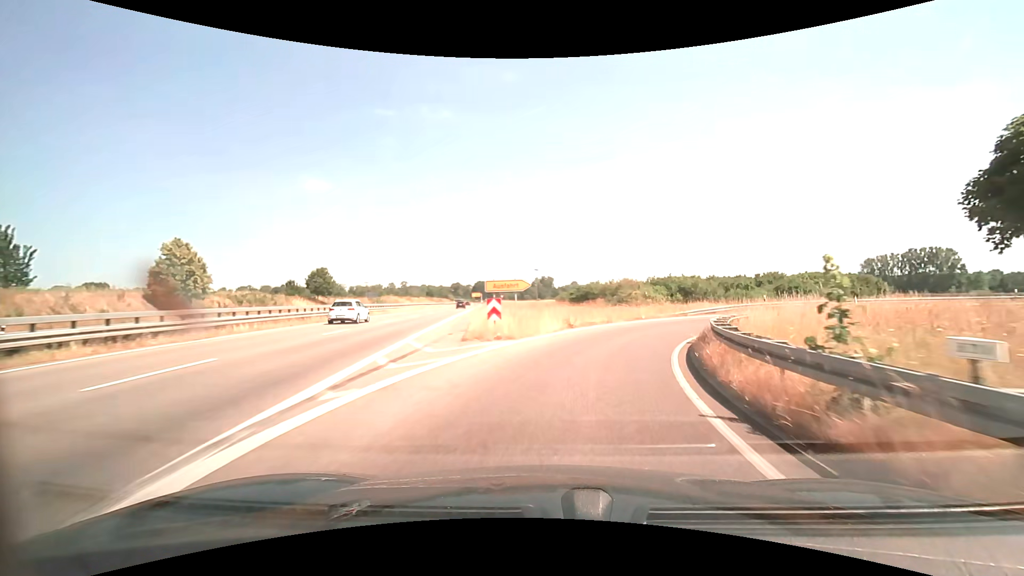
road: trunk_link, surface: asphalt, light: Day
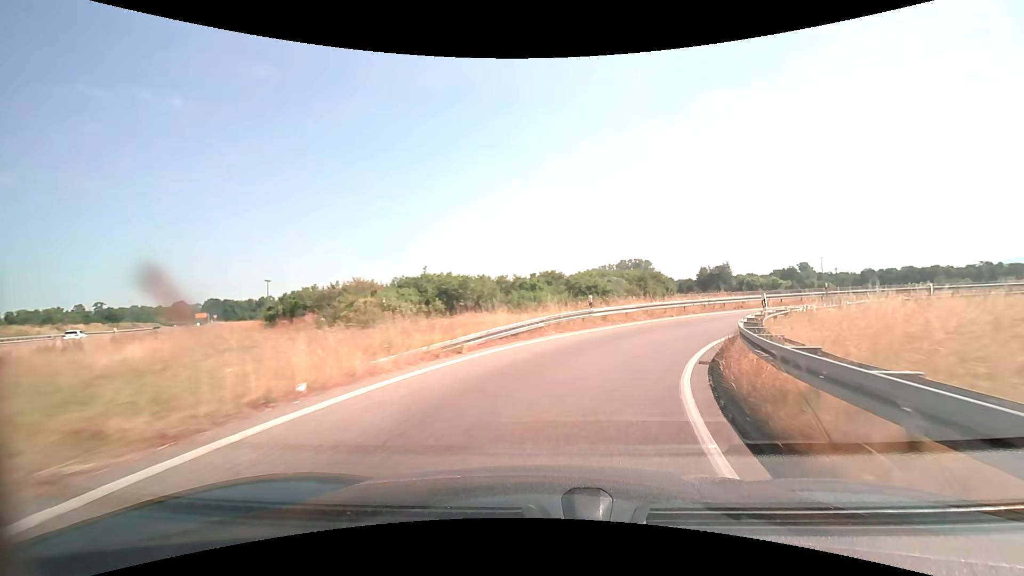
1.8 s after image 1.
(+4.9, +21.7) m; +27°
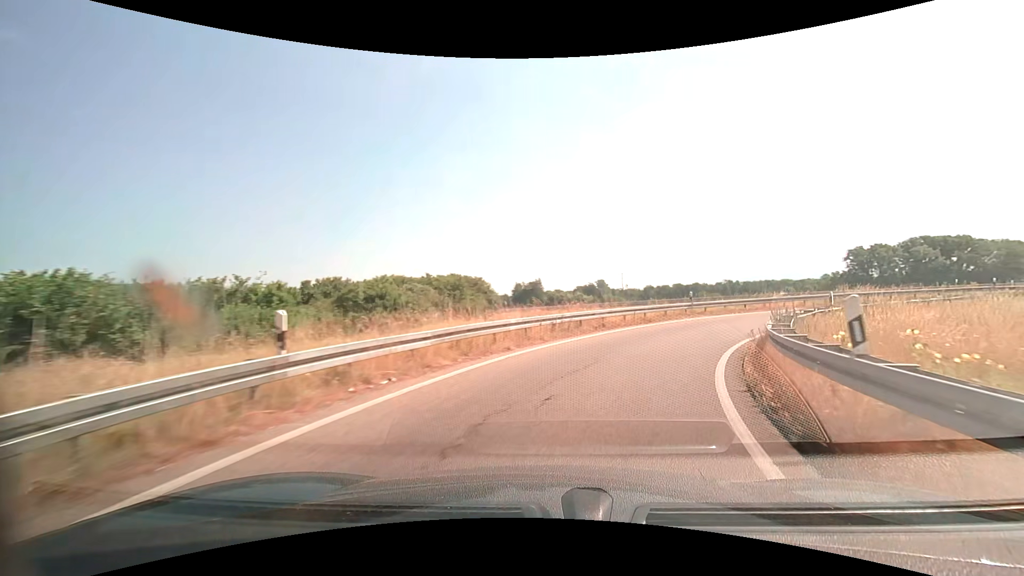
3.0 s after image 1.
(+2.3, +13.8) m; +20°
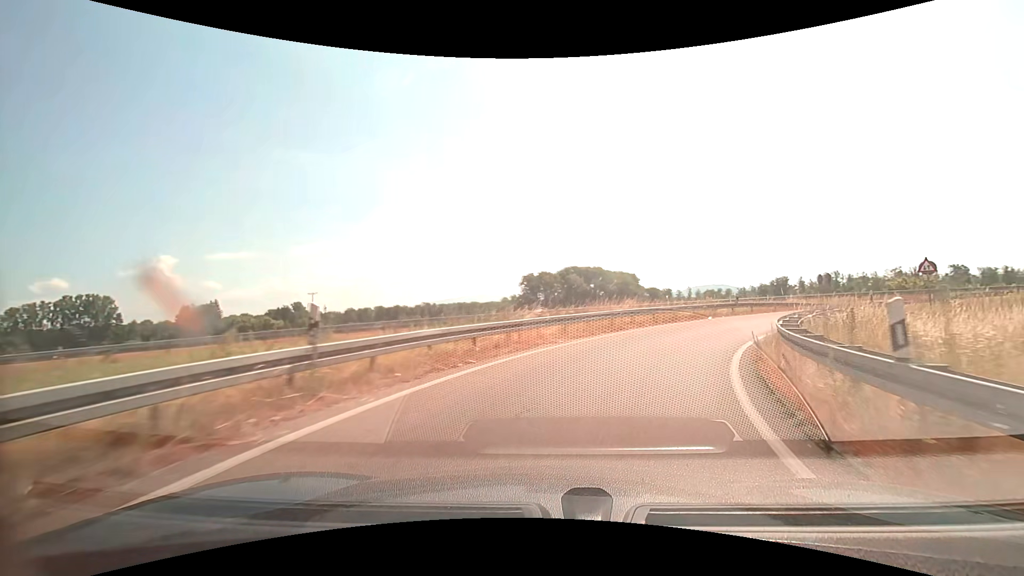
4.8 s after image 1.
(+6.0, +20.3) m; +33°
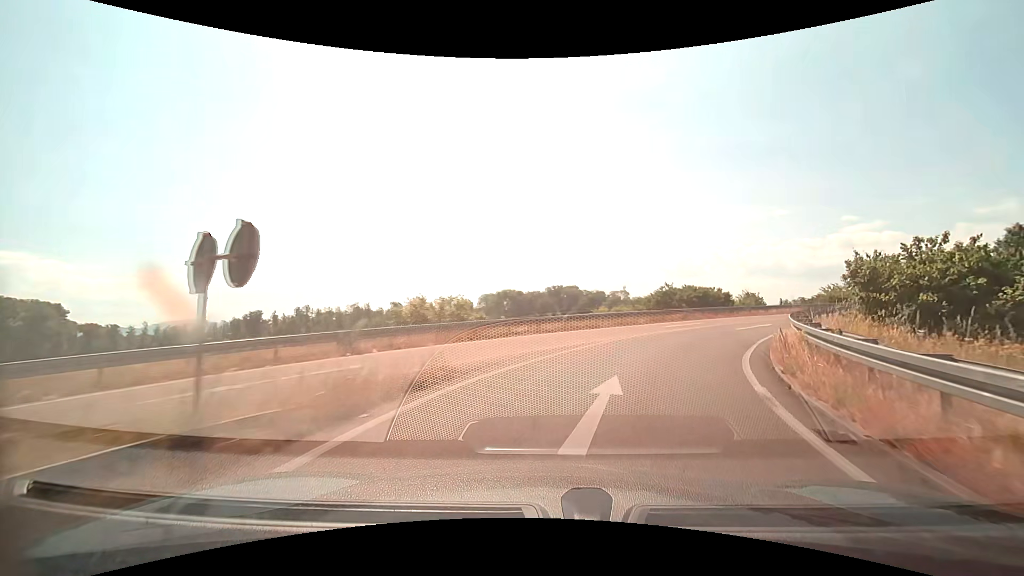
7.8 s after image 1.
(+15.9, +30.8) m; +55°
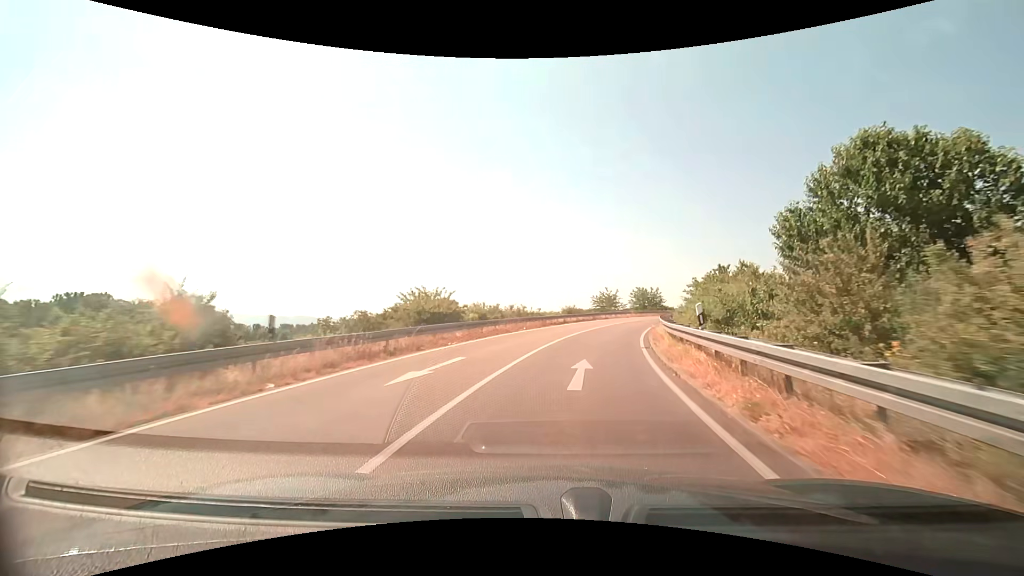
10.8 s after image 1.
(+15.1, +31.1) m; +45°
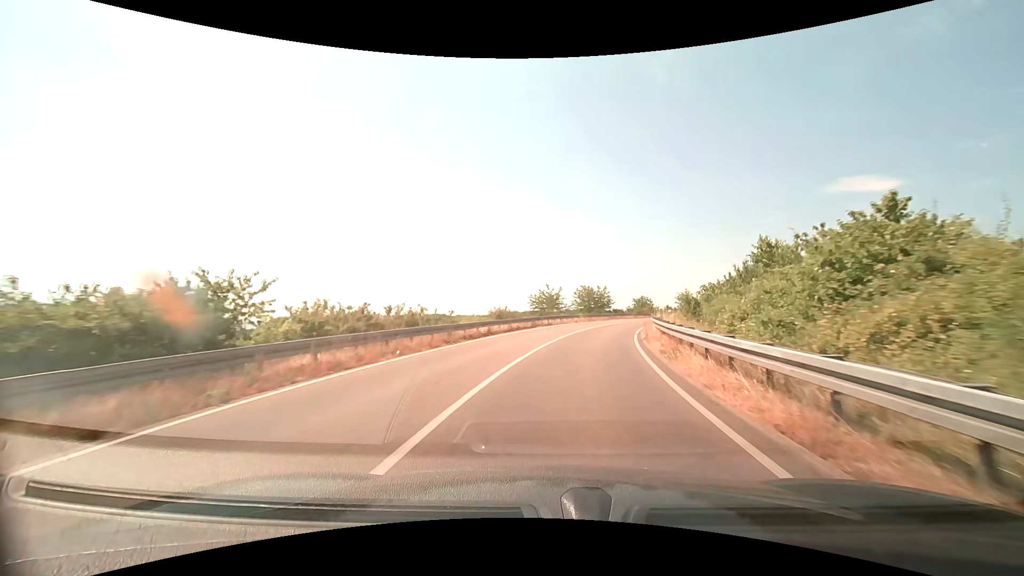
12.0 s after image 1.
(+1.1, +15.4) m; +8°
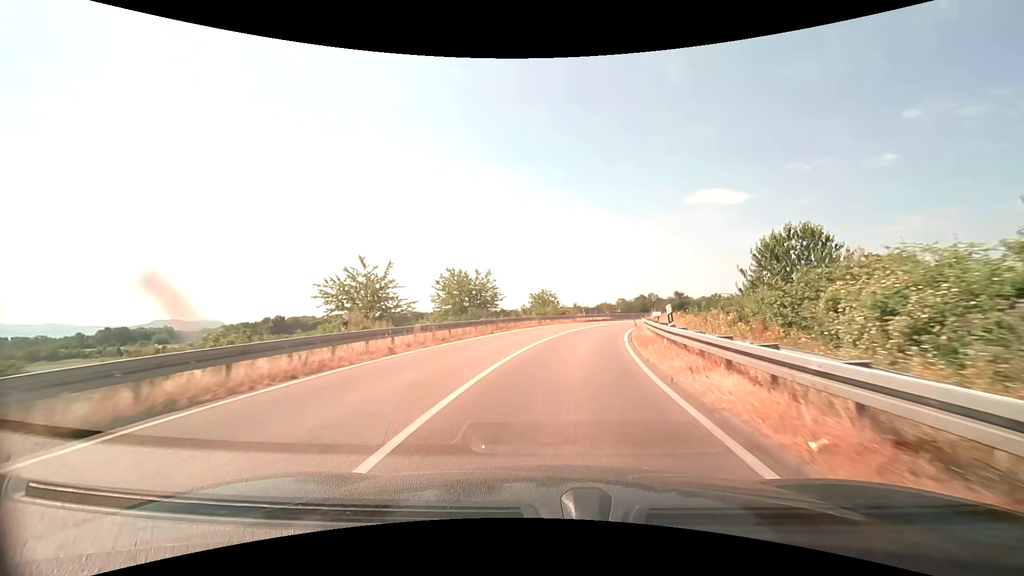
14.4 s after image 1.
(+3.7, +31.2) m; +13°
(0, +10) (+1, +20) (+3, +30) (+5, +40) (+8, +49) (+12, +58) (+16, +68) (+21, +76) (+26, +85) (+32, +93) m
